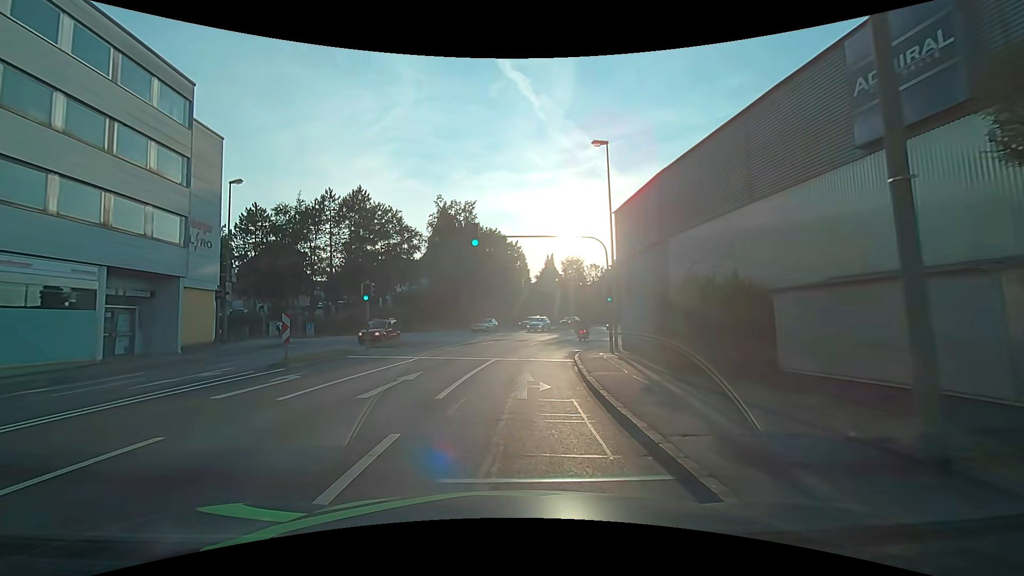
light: Day
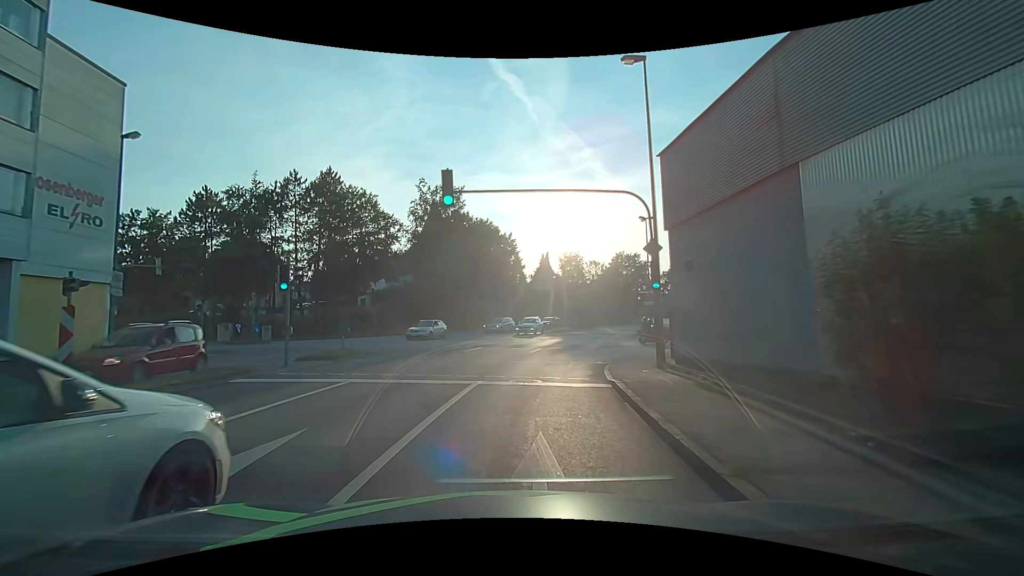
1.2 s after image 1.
(-0.1, +7.9) m; -3°
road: tertiary_link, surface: asphalt
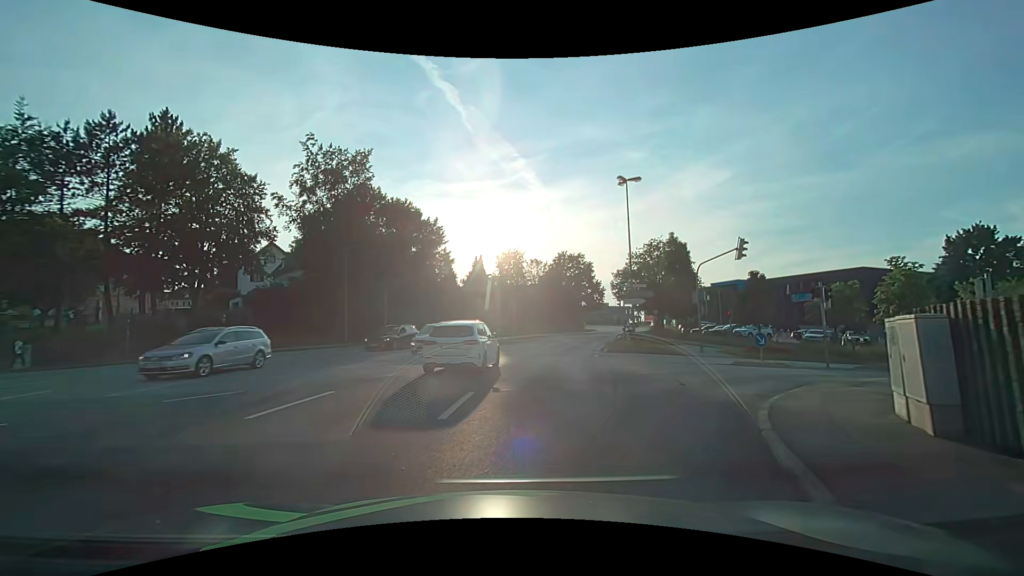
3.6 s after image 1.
(+1.1, +14.3) m; +9°
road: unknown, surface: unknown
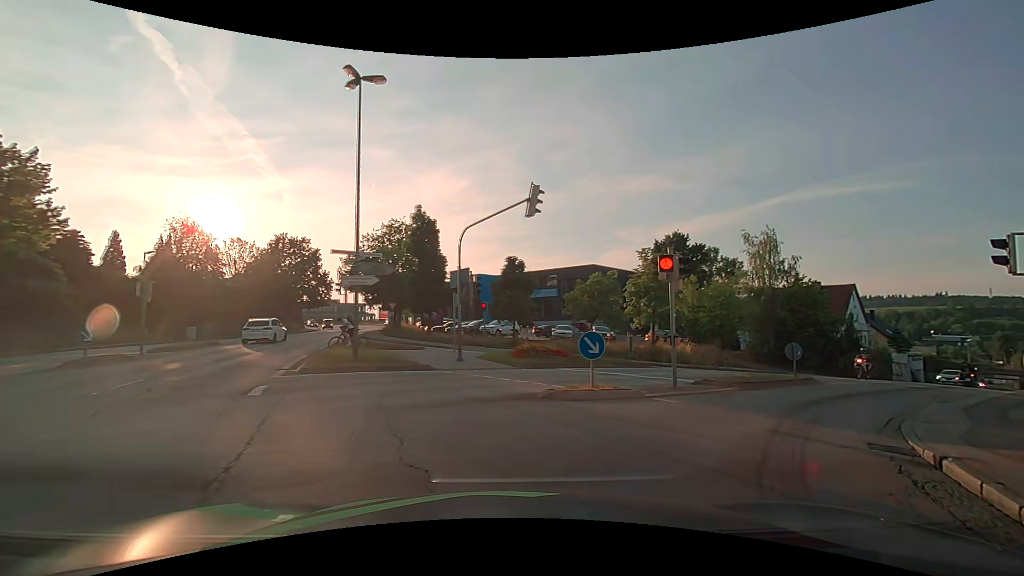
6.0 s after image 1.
(+3.1, +11.8) m; +32°
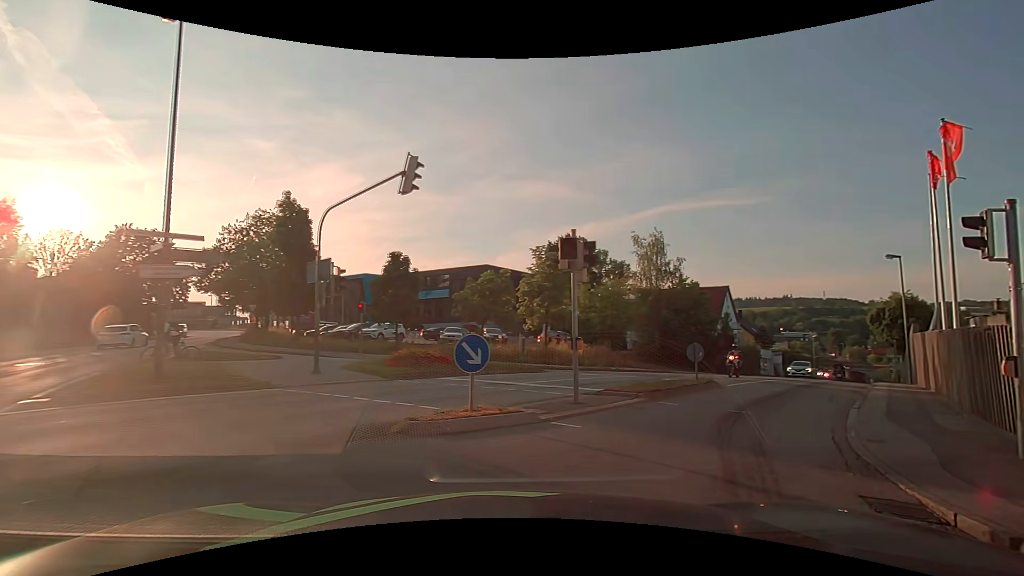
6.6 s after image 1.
(+0.4, +3.0) m; +13°
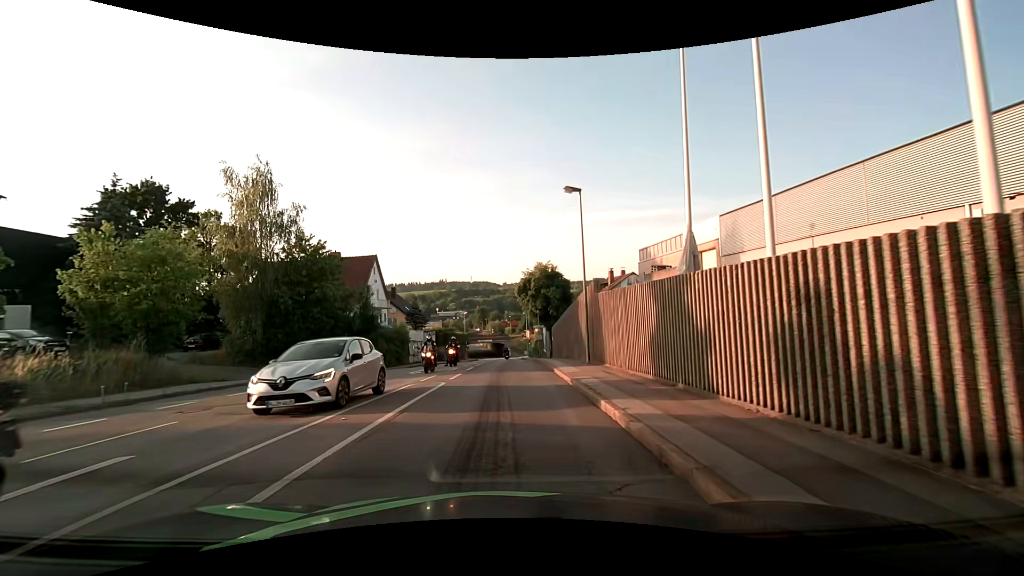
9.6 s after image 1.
(+7.7, +15.1) m; +39°
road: tertiary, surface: asphalt
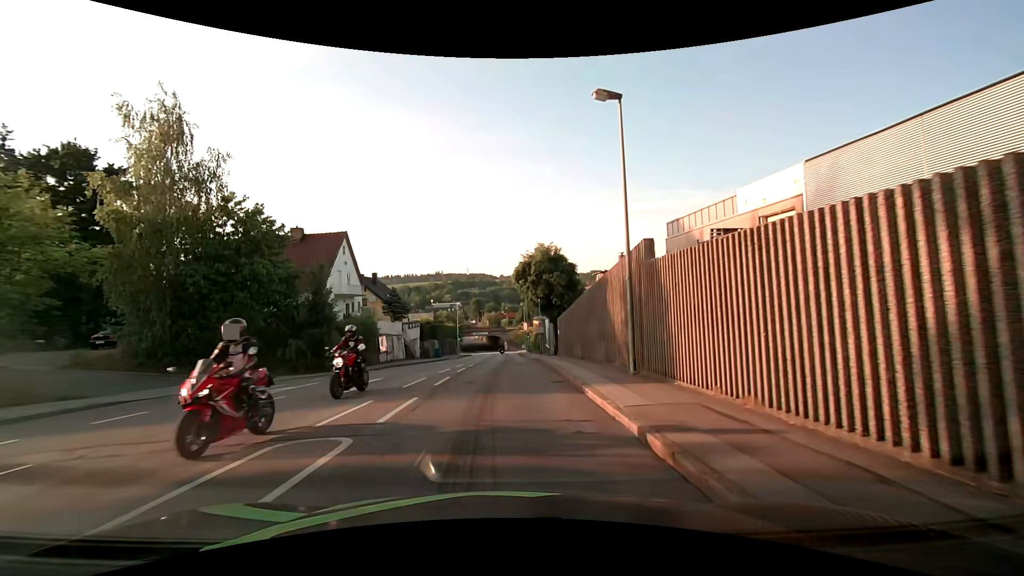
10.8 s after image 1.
(-0.1, +8.7) m; 0°
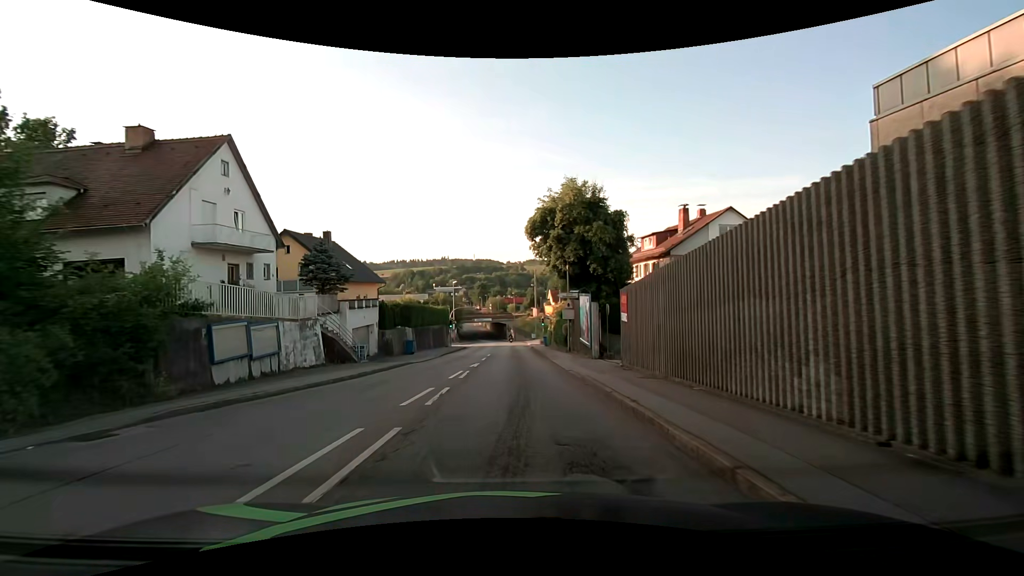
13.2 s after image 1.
(-0.3, +19.8) m; -1°
(0, +10) (0, +20) (0, +30) (0, +40) (+1, +50) (+1, +60) (+1, +70) (-6, +76) (-16, +75) (-26, +73) m
